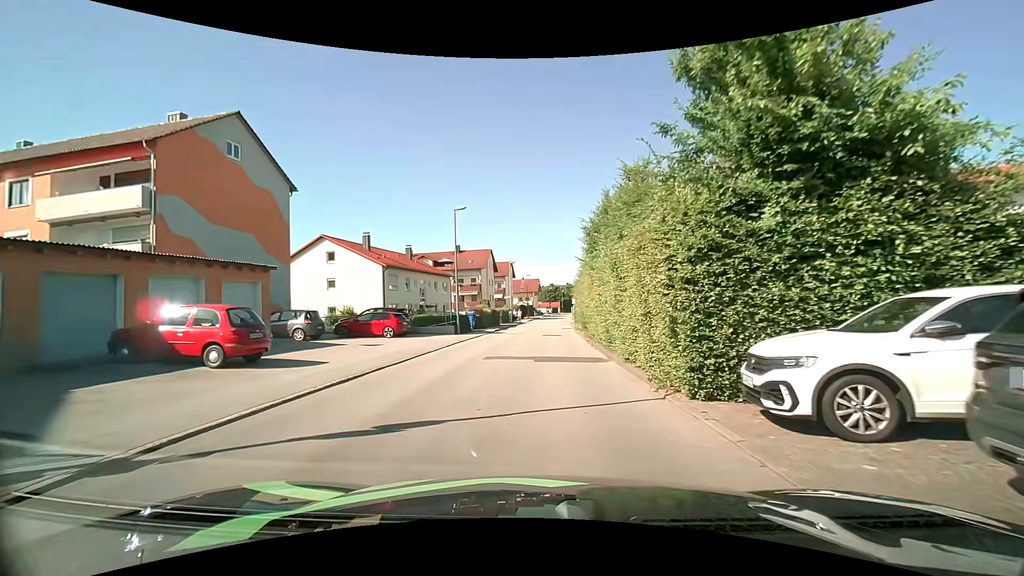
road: unclassified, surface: asphalt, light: Day
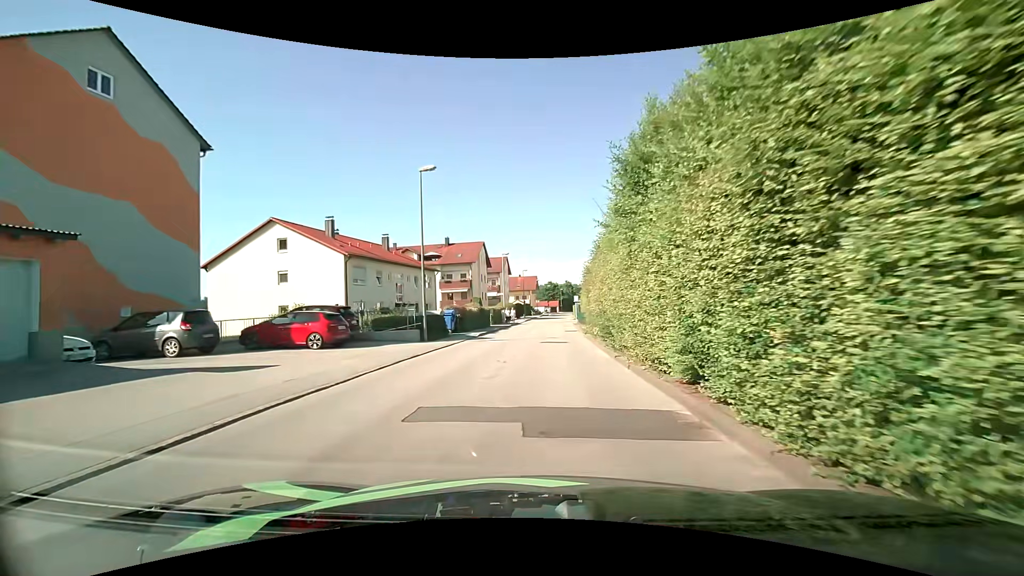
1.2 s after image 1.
(0.0, +8.7) m; -1°
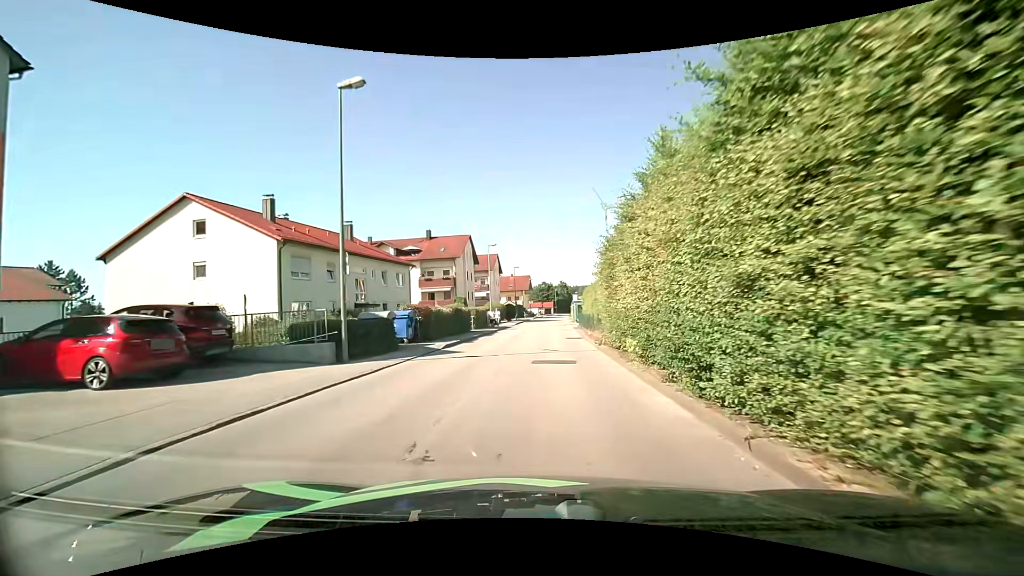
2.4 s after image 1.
(+0.1, +9.0) m; +1°
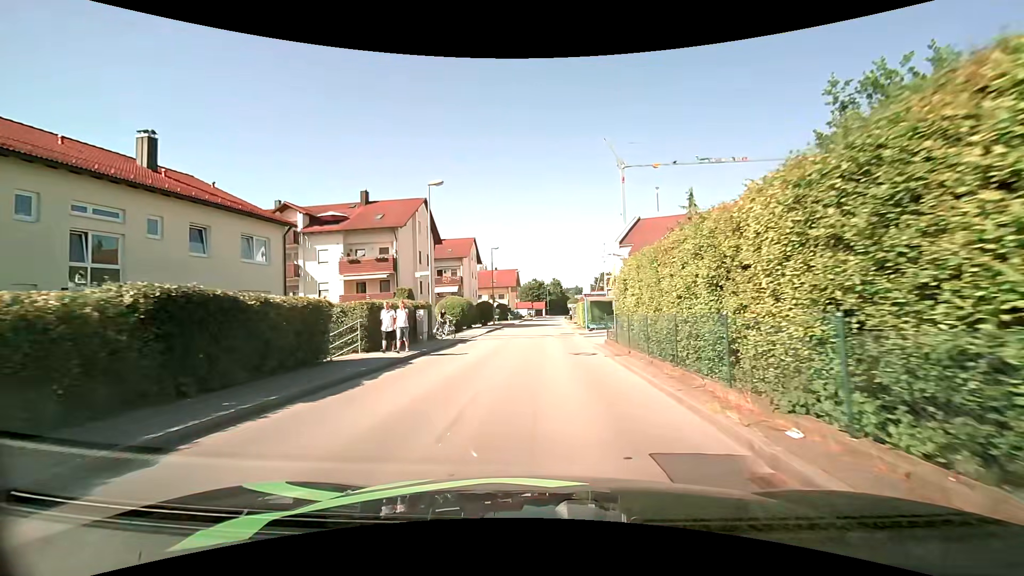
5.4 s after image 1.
(+0.4, +23.1) m; +1°
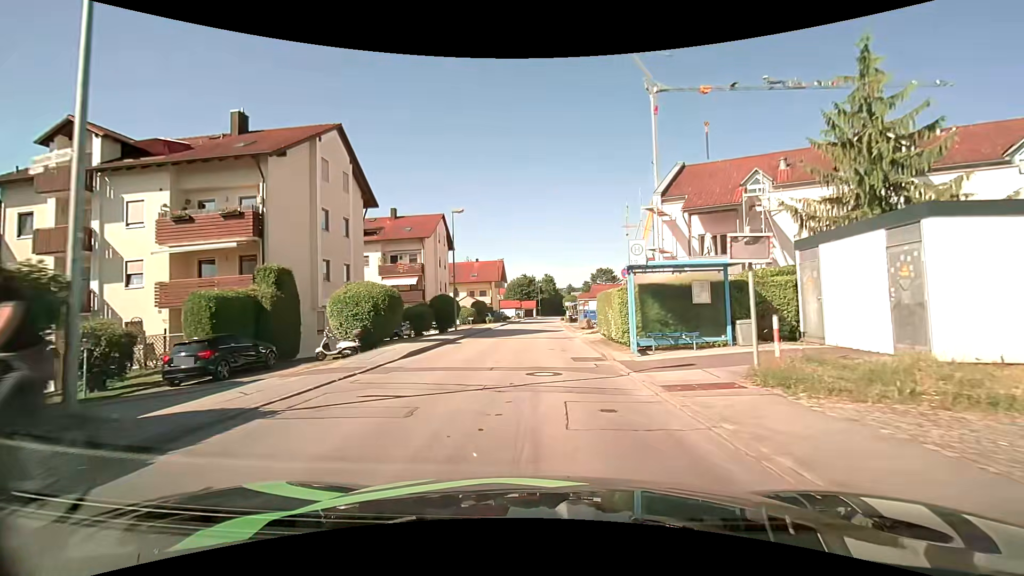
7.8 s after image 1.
(+0.3, +19.1) m; +2°
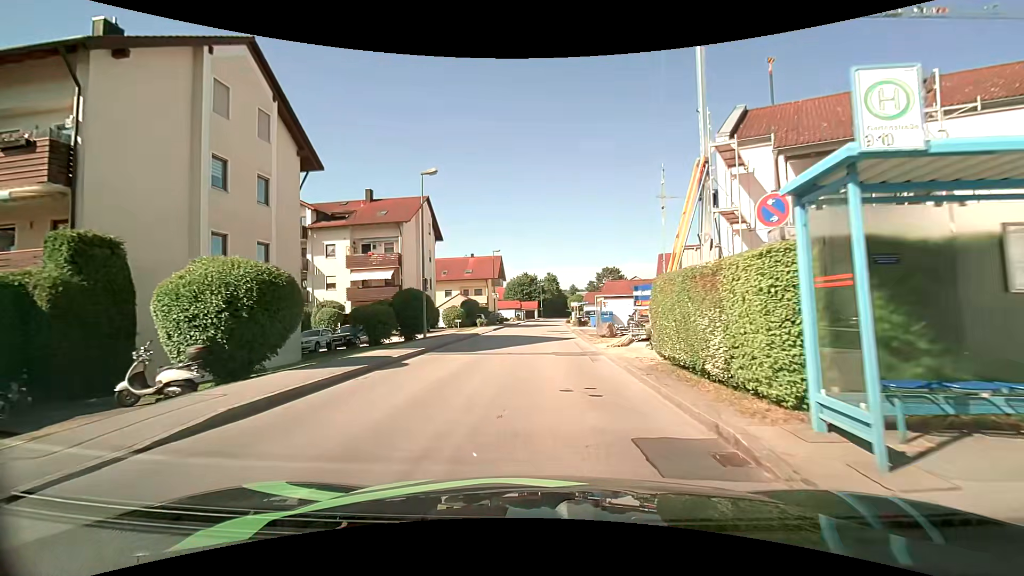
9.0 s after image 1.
(0.0, +9.5) m; -1°
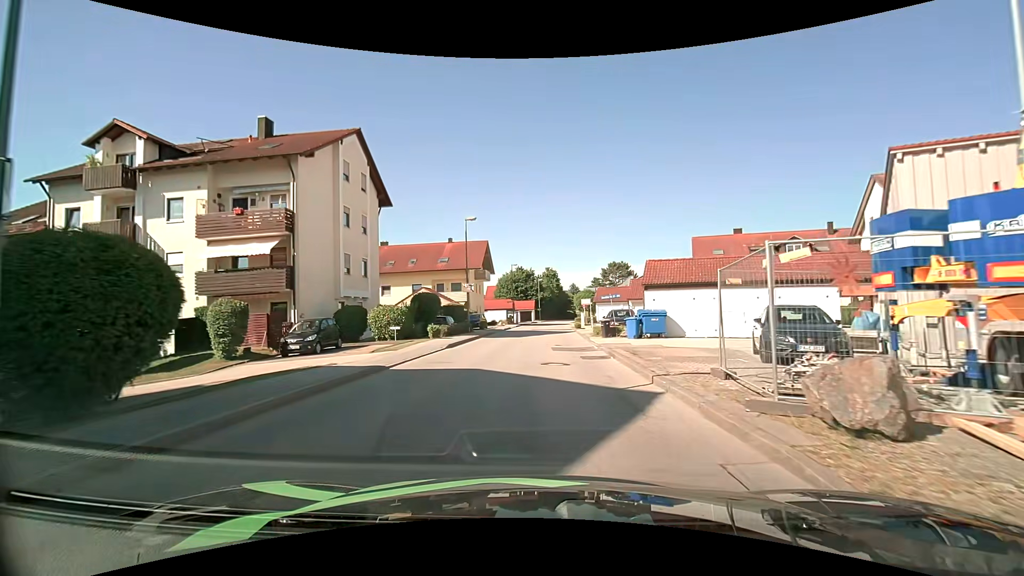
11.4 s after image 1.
(+0.3, +18.9) m; +1°
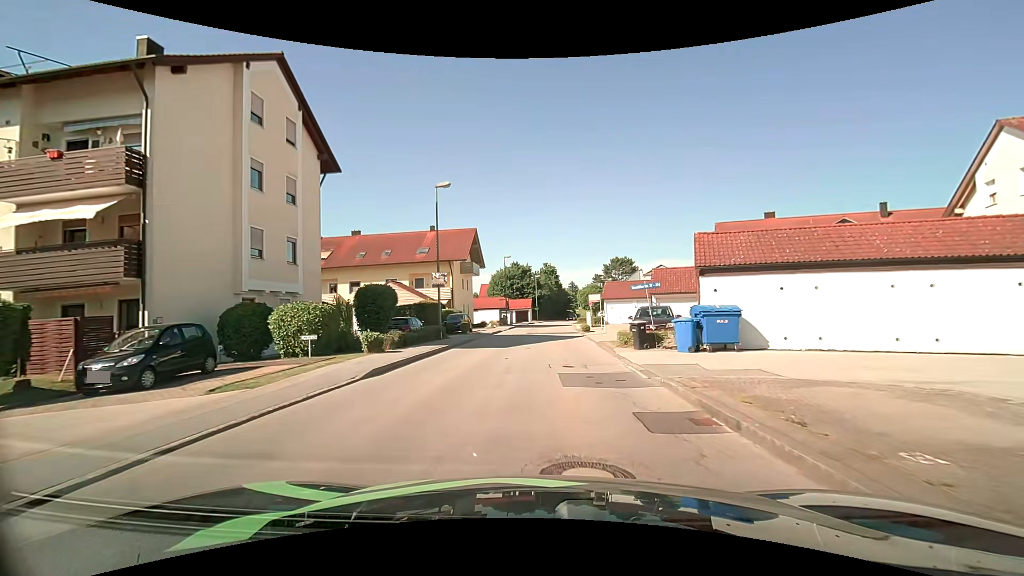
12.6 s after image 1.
(0.0, +9.3) m; +1°
(0, +10) (0, +20) (0, +30) (0, +40) (+1, +50) (+1, +60) (+2, +70) (+3, +80) (+4, +90) (+7, +100) m
